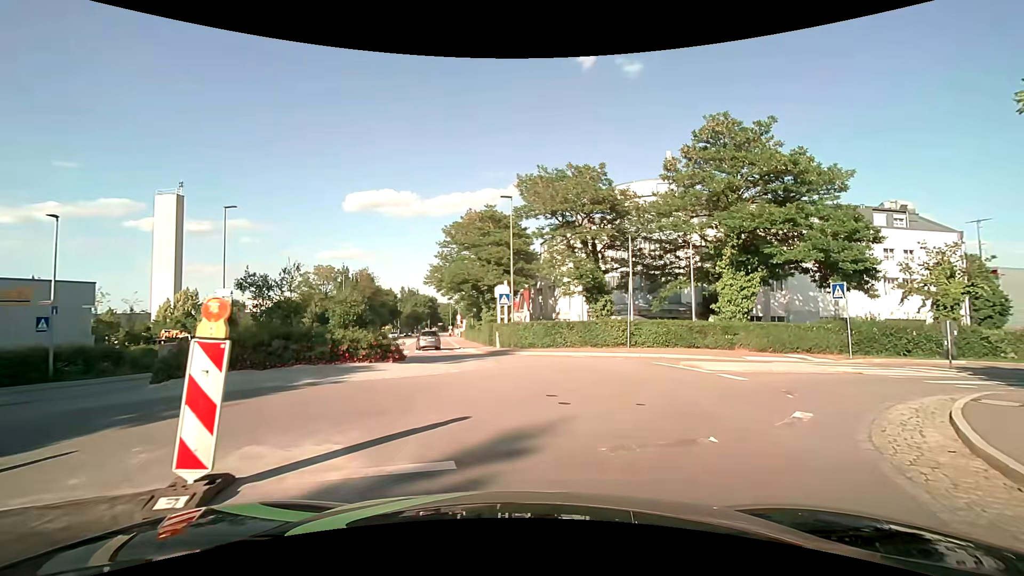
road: tertiary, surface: asphalt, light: Day
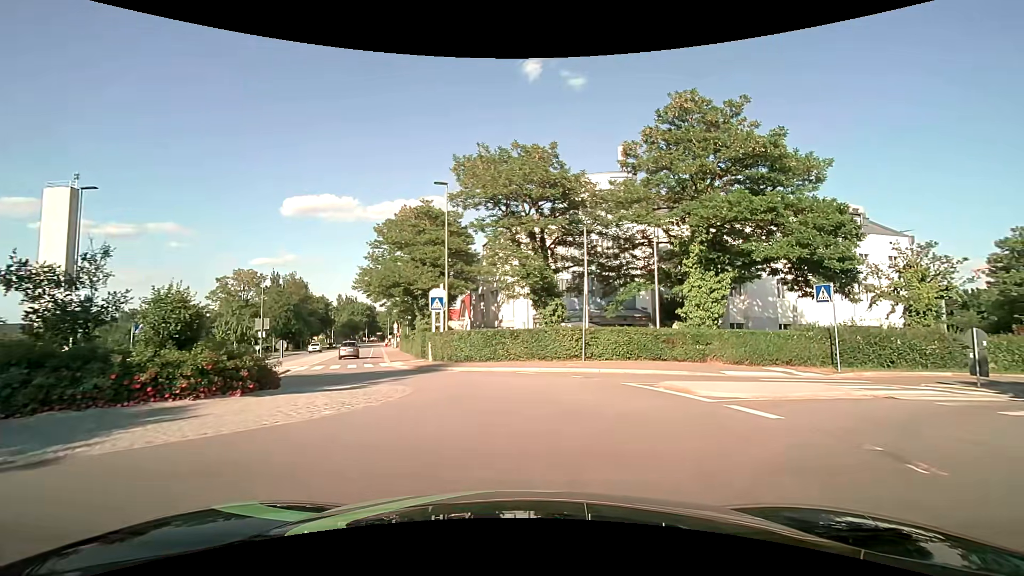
(+0.2, +4.9) m; +5°
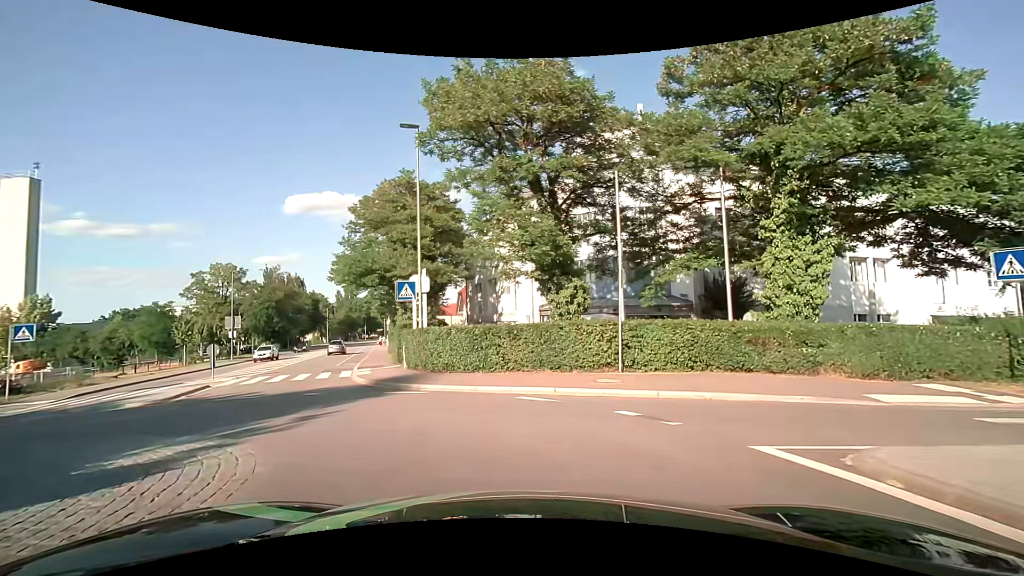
(+0.2, +7.8) m; 0°
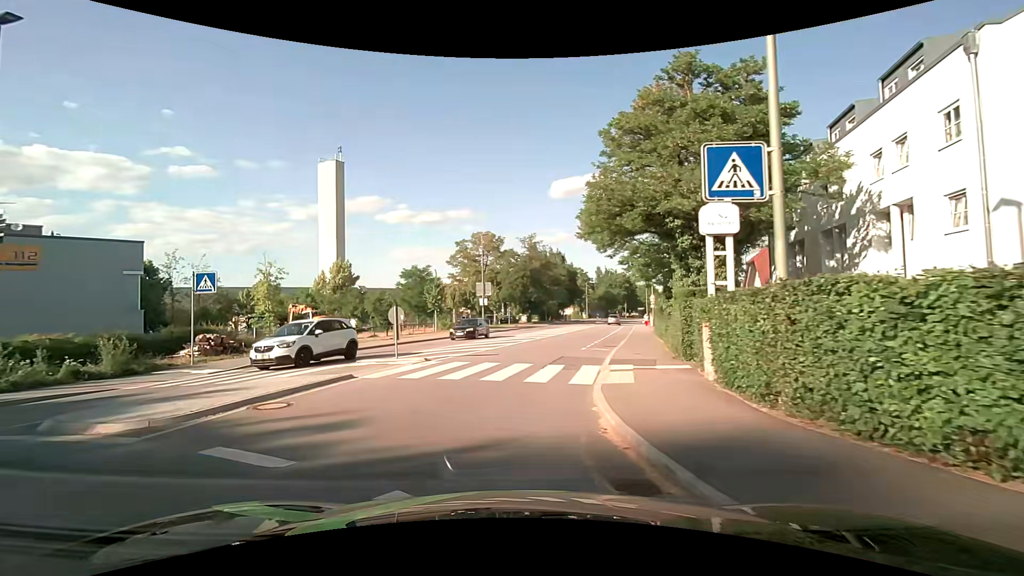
(-2.8, +12.7) m; -30°
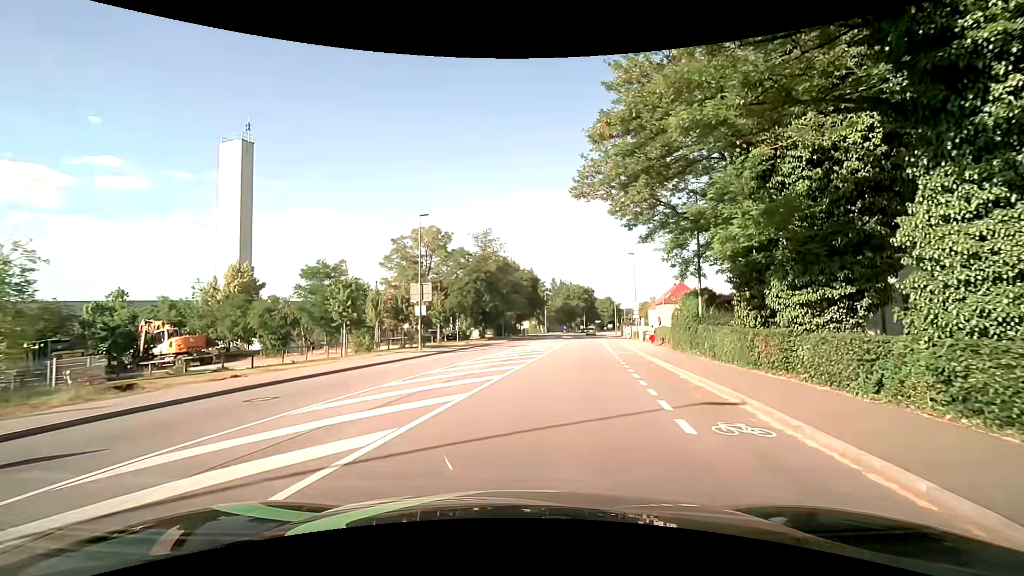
(-0.4, +15.9) m; +5°
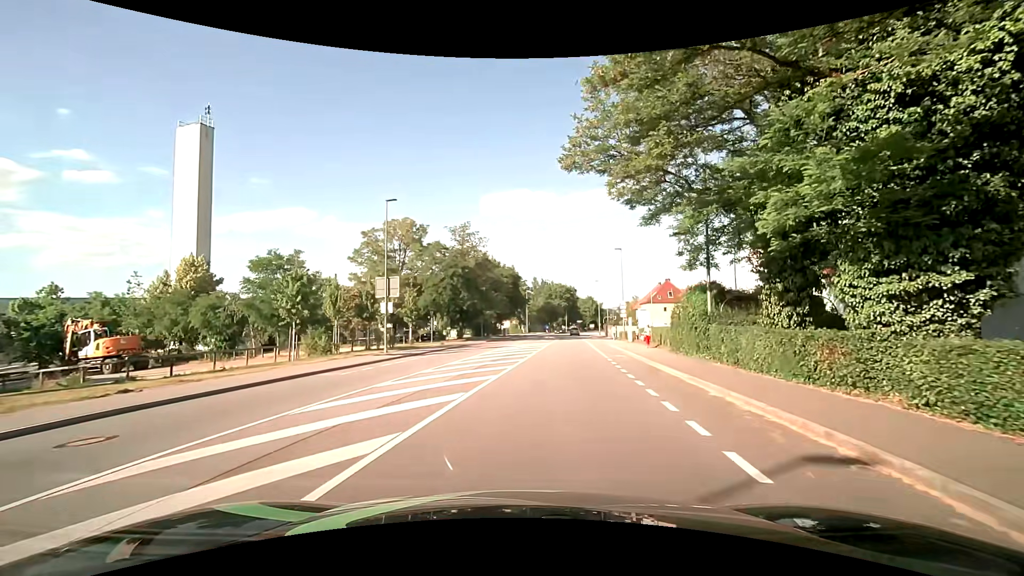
(+0.1, +4.2) m; +2°
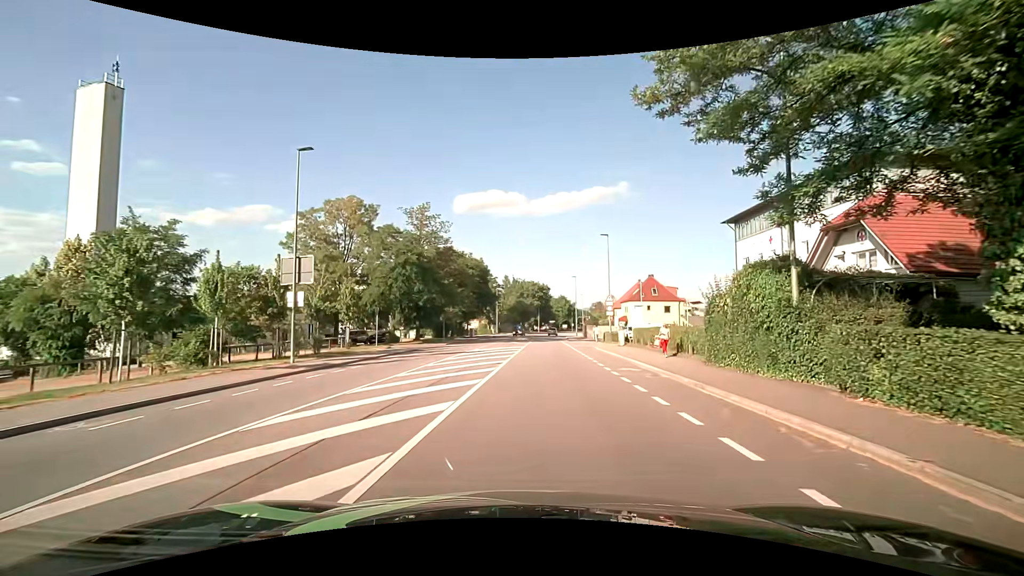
(+0.3, +9.4) m; +4°
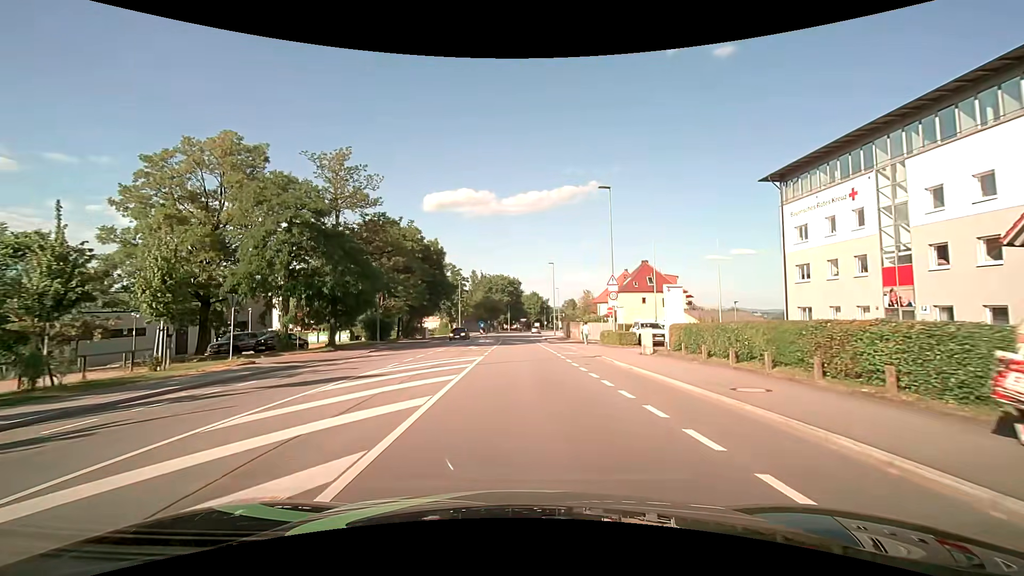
(+0.4, +16.1) m; +3°
(0, +10) (0, +20) (0, +30) (0, +40) (0, +50) (-1, +60) (-1, +70) (-1, +80) (0, +90) (+1, +100) m
